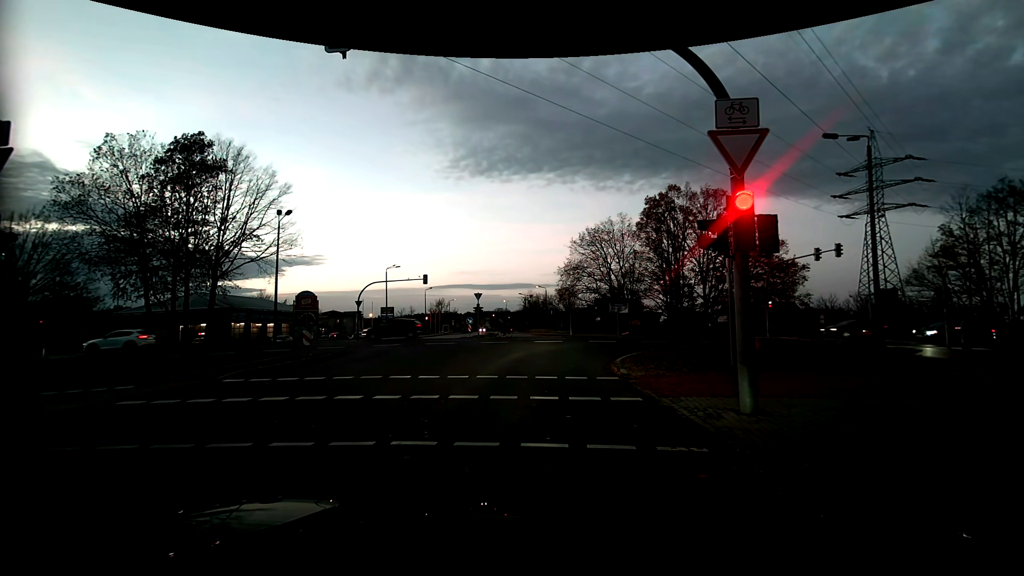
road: tertiary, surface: asphalt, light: Dusk
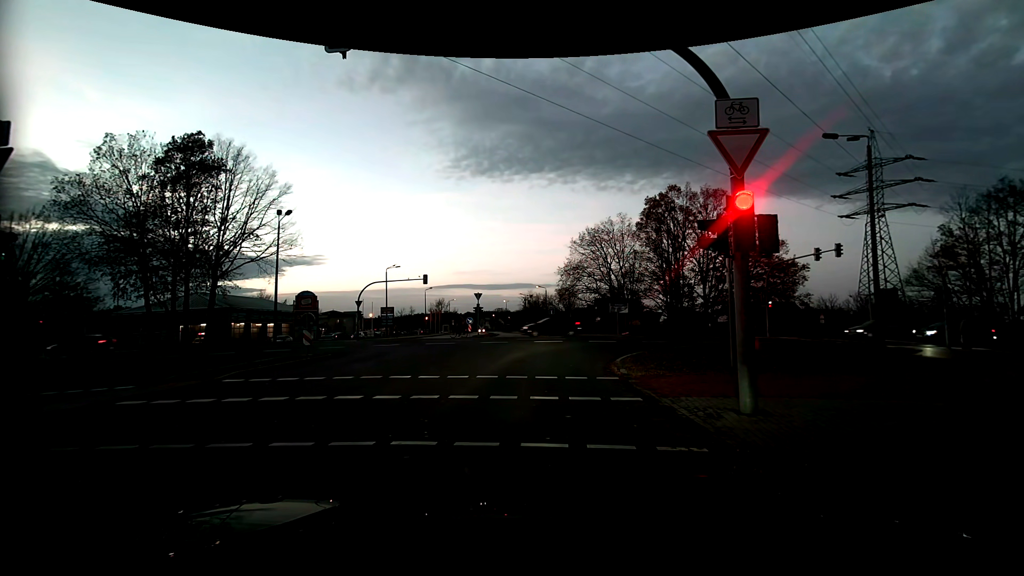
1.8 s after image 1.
(0.0, 0.0) m; 0°
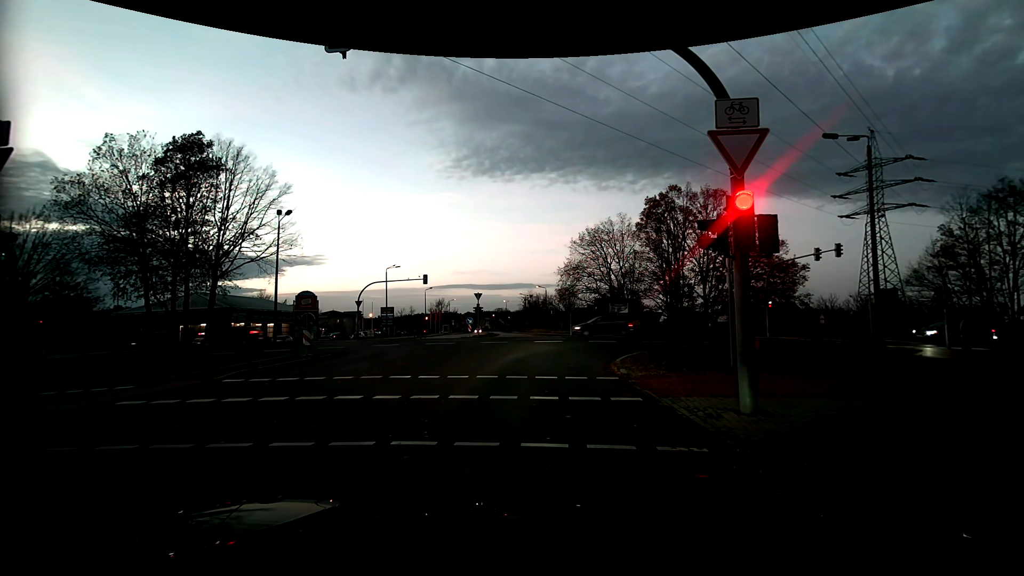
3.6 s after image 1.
(0.0, 0.0) m; 0°
(0, +10) (+1, +20) (+7, +28) (+16, +33) (+25, +34) (+35, +35) (+45, +35) (+55, +36) (+65, +37) (+75, +37) m
